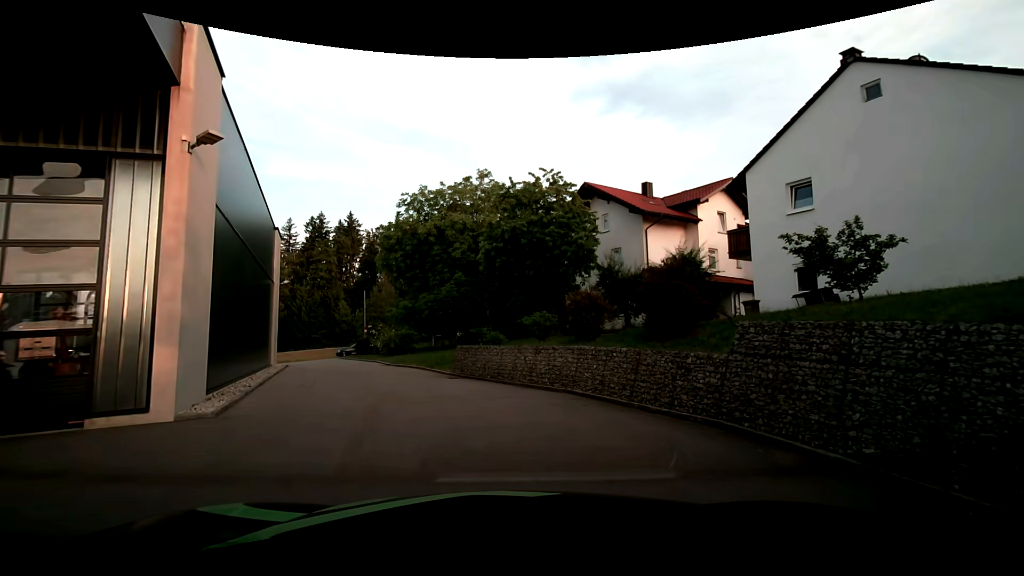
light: Day
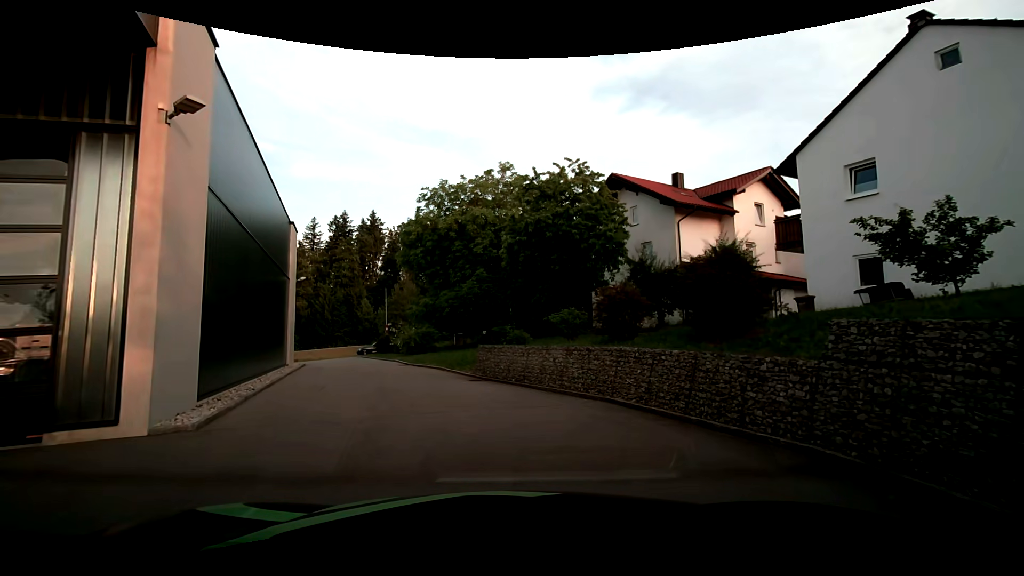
(-0.1, +1.5) m; -4°
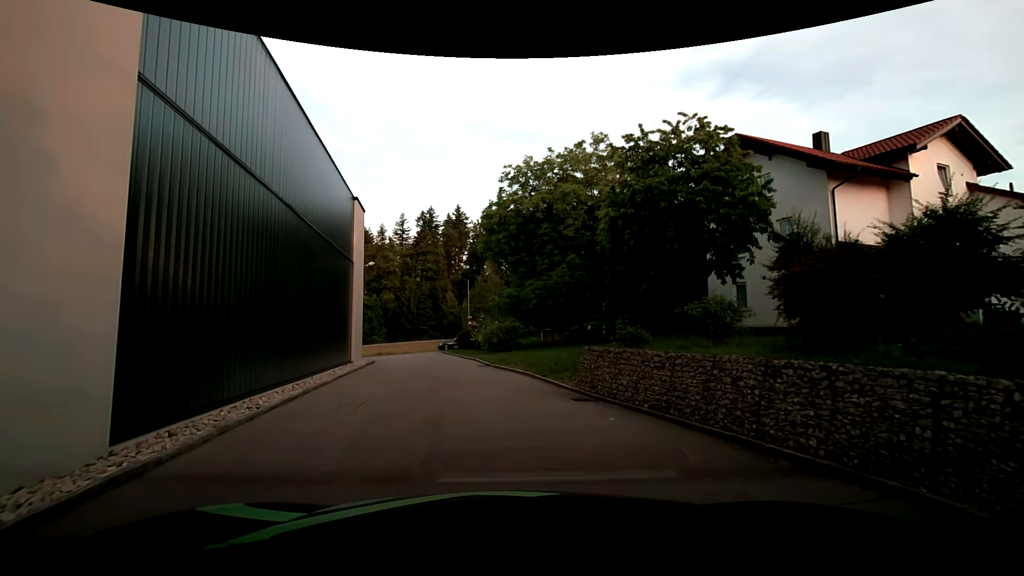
(-0.5, +5.0) m; -10°
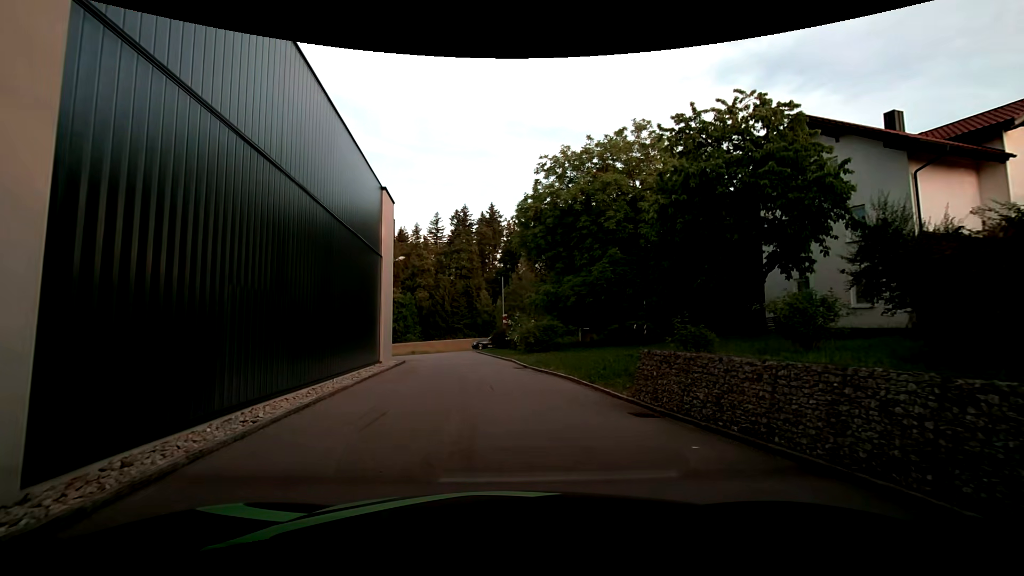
(-0.1, +1.7) m; -5°
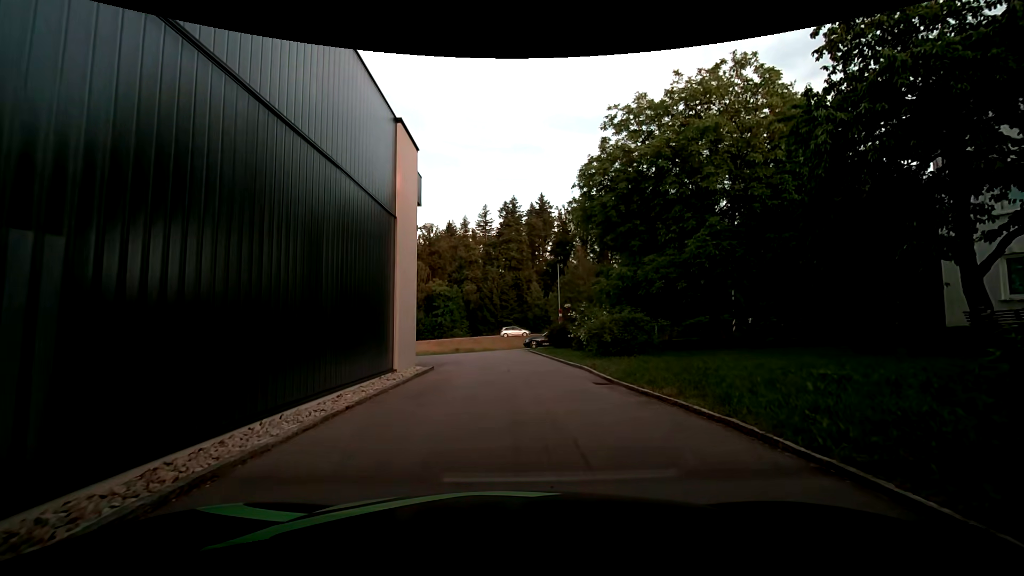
(-0.5, +6.9) m; -5°
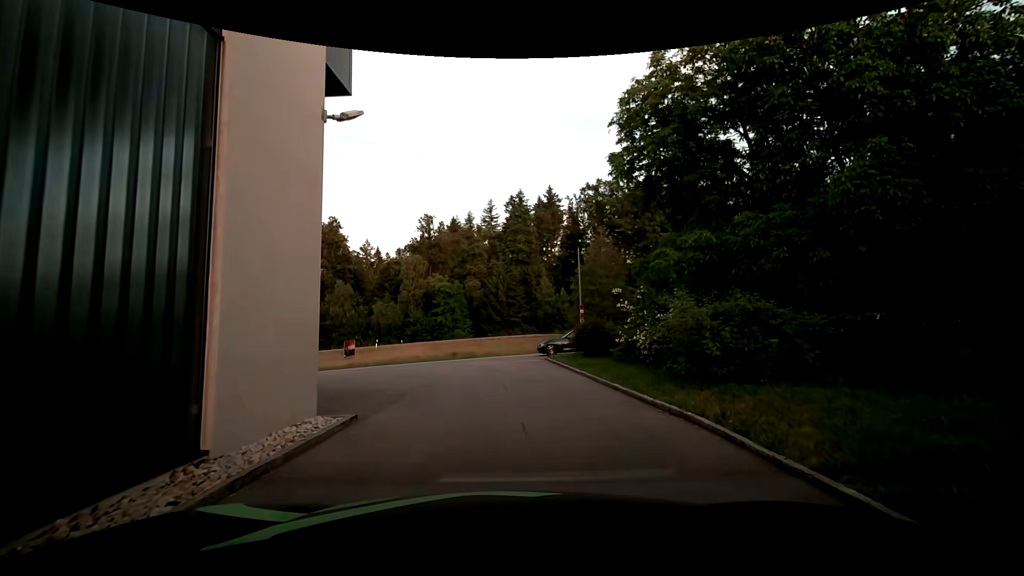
(-0.1, +9.2) m; -1°
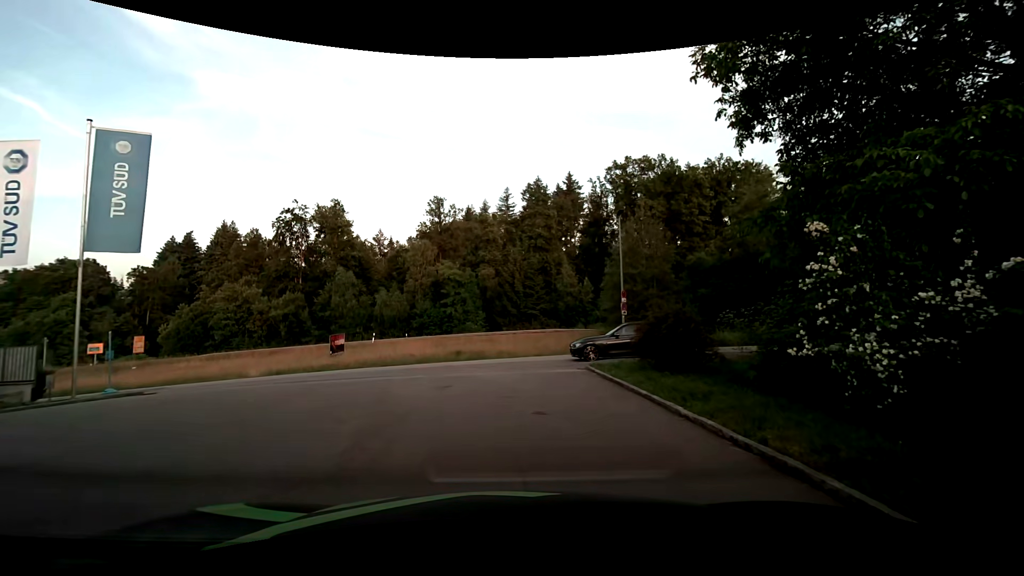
(0.0, +8.5) m; -2°
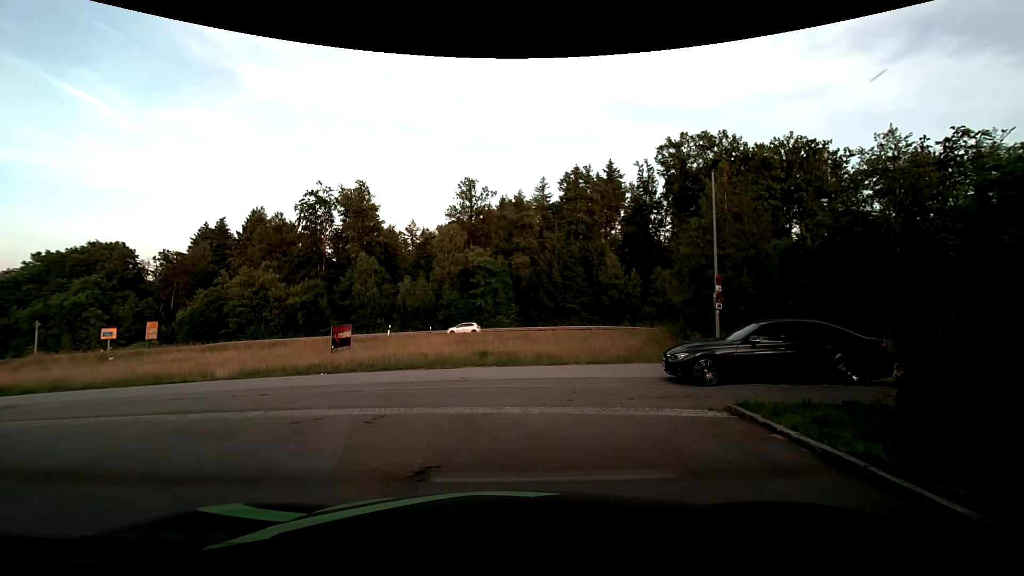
(-0.2, +7.8) m; -5°
